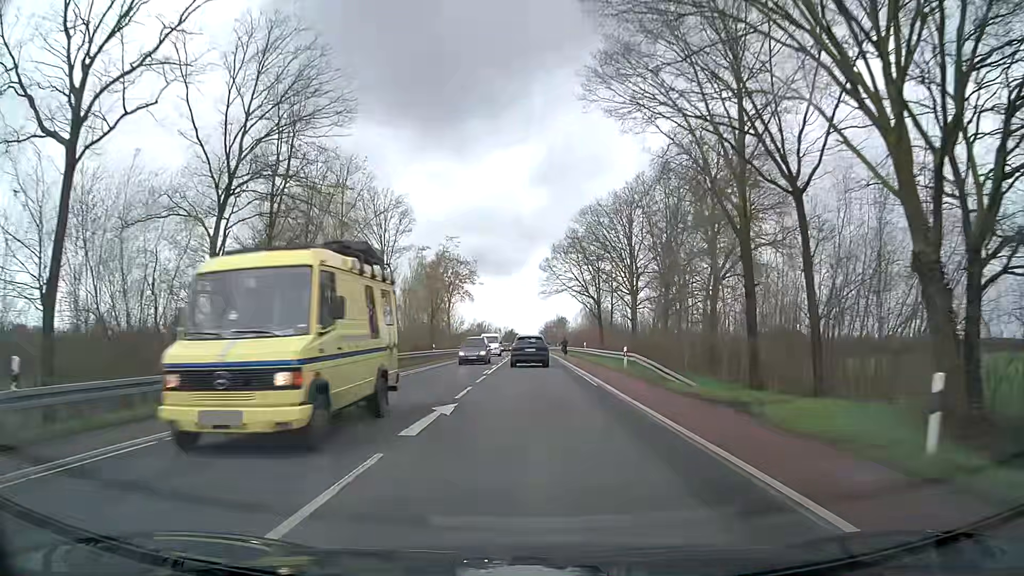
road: secondary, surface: asphalt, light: Day
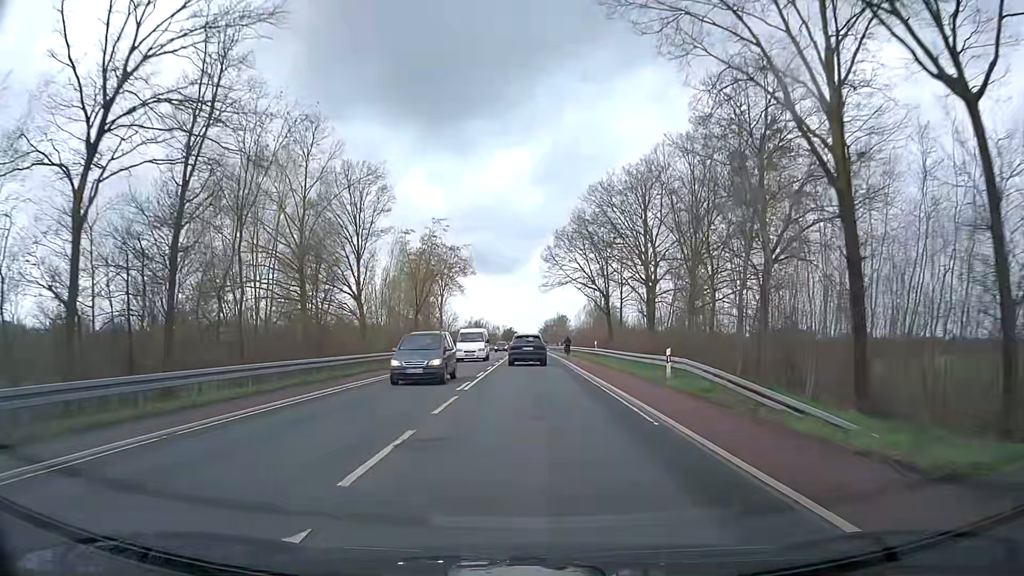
(0.0, +9.9) m; 0°
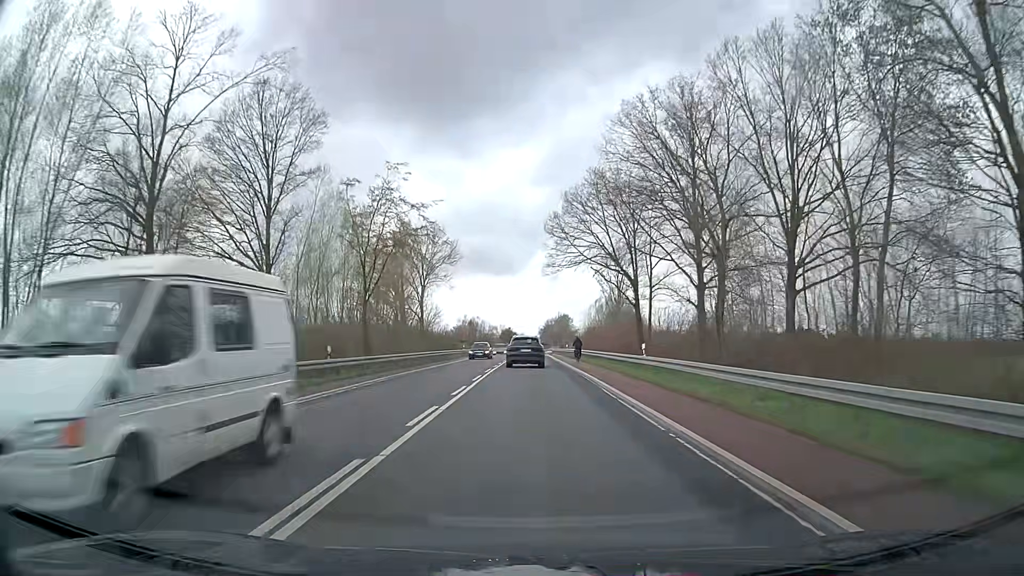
(-0.1, +20.2) m; -1°
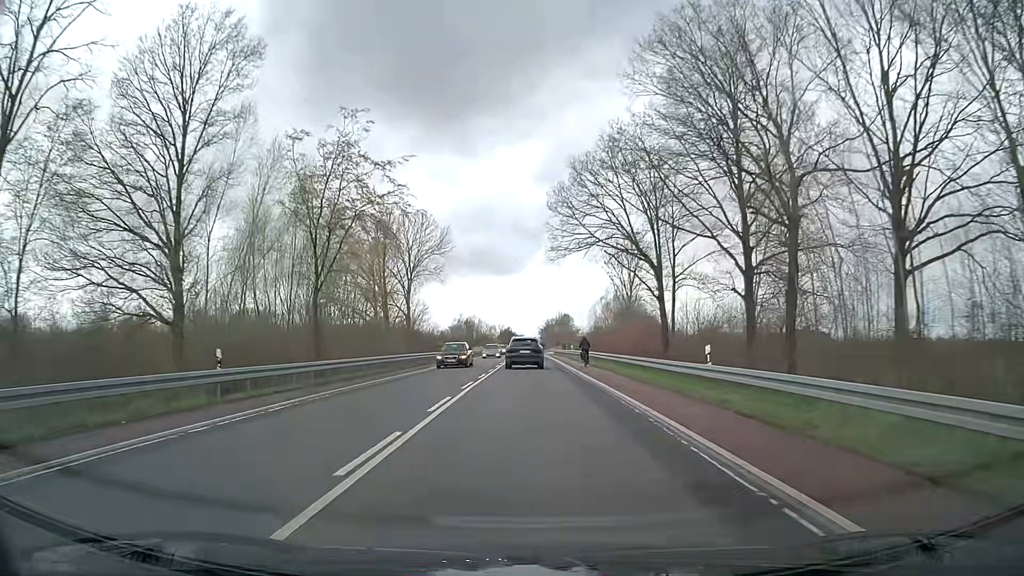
(+0.1, +10.3) m; 0°
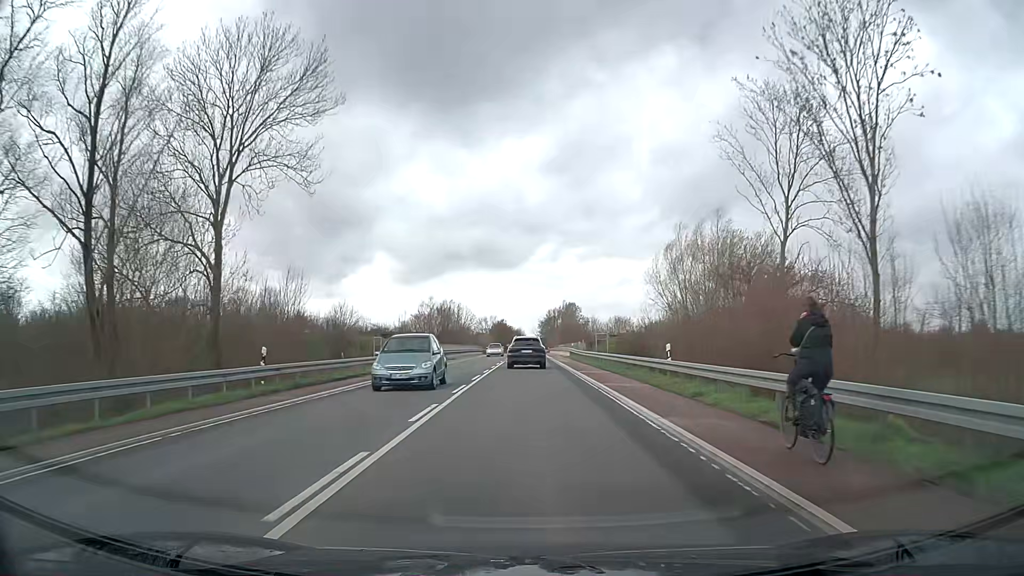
(+0.4, +52.0) m; +1°
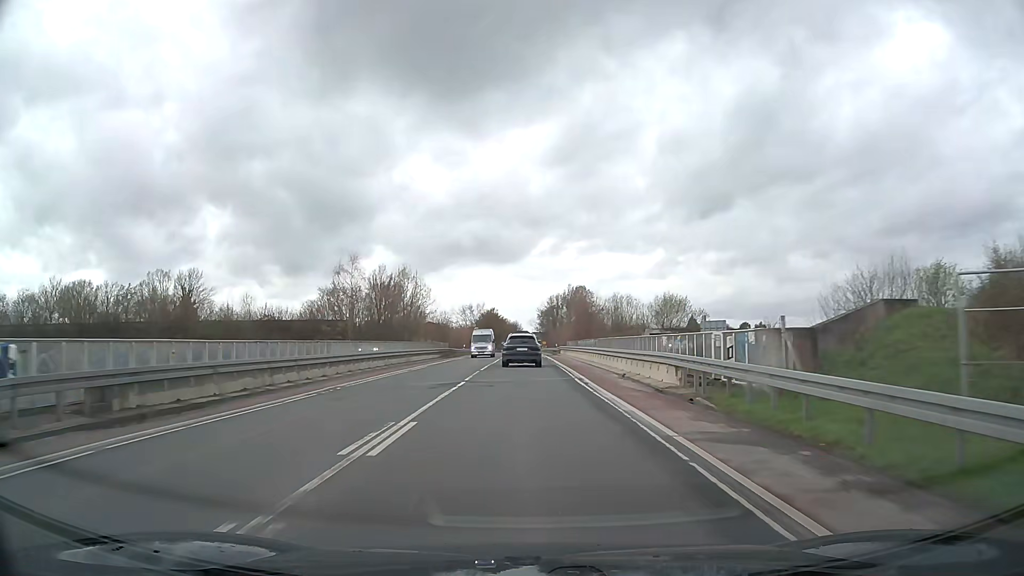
(0.0, +52.9) m; 0°
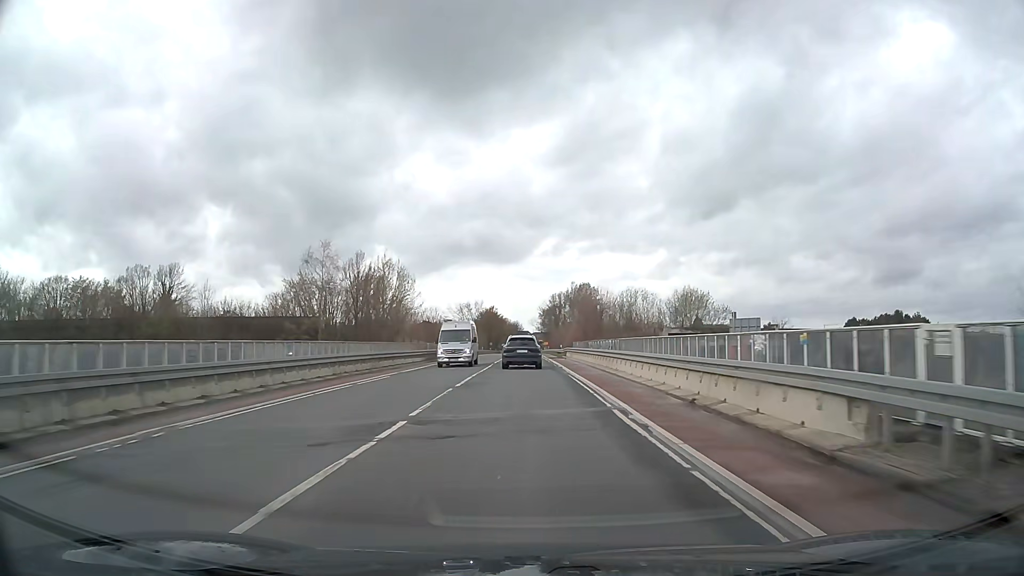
(0.0, +10.6) m; 0°
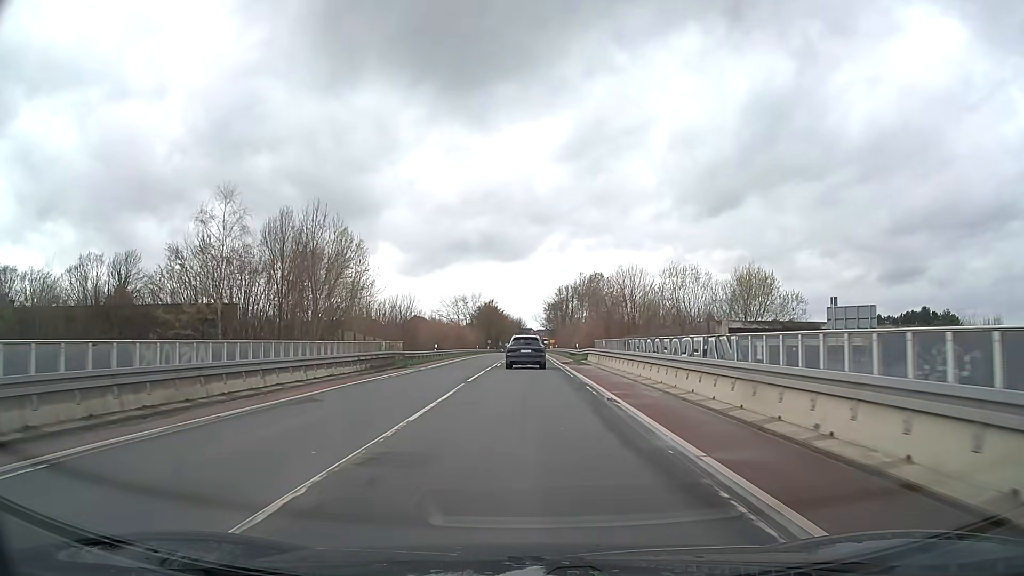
(-0.1, +21.1) m; 0°
(0, +10) (0, +20) (0, +30) (0, +40) (0, +50) (0, +60) (0, +70) (0, +80) (0, +90) (0, +100) m
